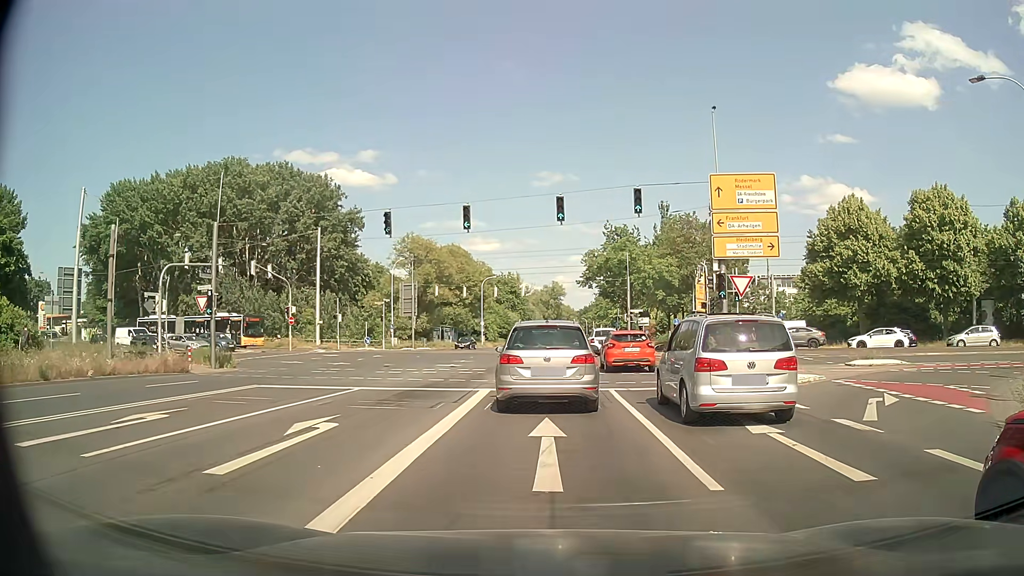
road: secondary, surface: asphalt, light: Day
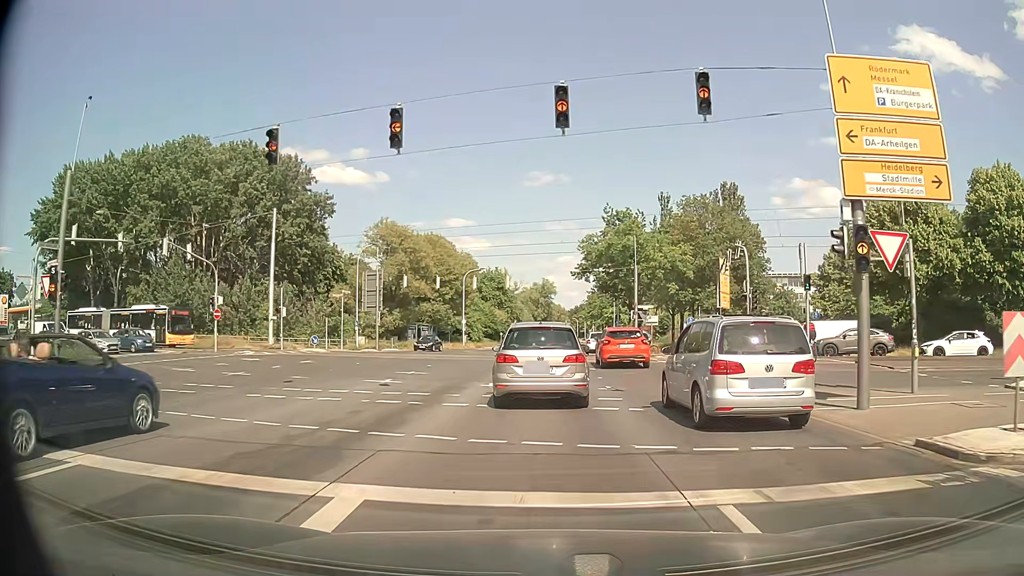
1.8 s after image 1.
(+0.1, +11.2) m; +1°
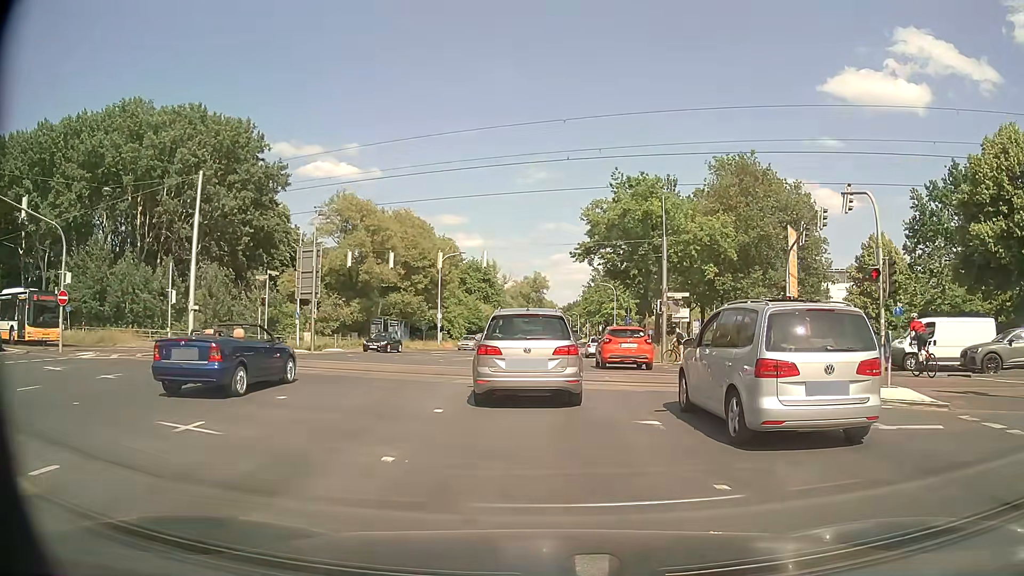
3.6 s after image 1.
(+0.1, +14.5) m; 0°
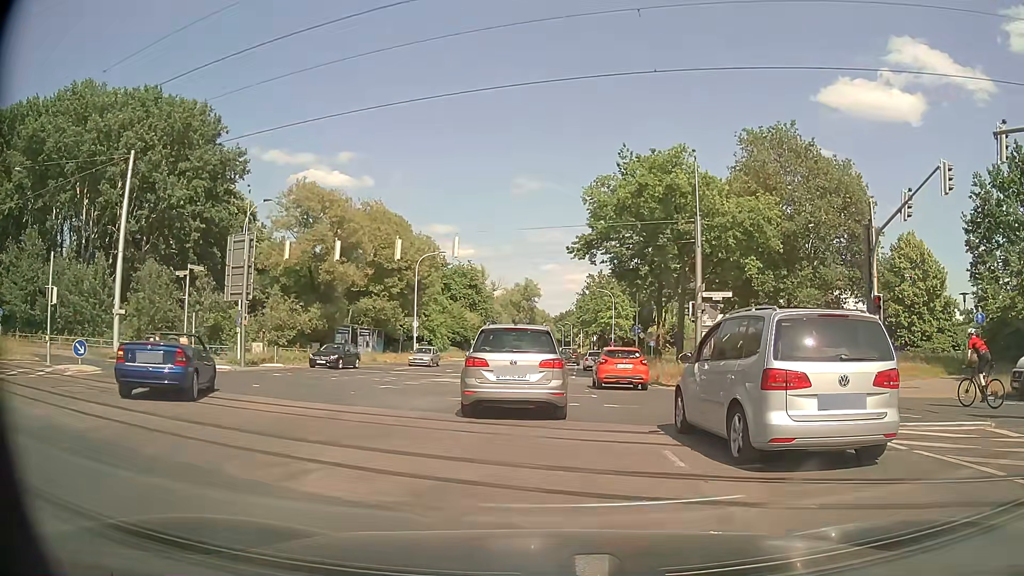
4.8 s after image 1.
(+0.1, +9.3) m; +1°
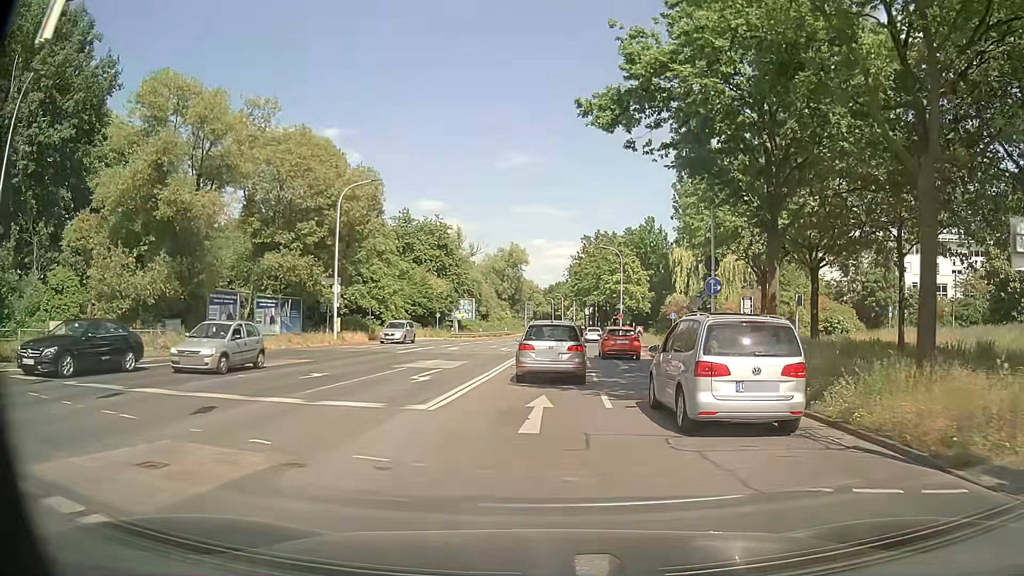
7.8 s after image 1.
(+0.1, +22.5) m; +1°
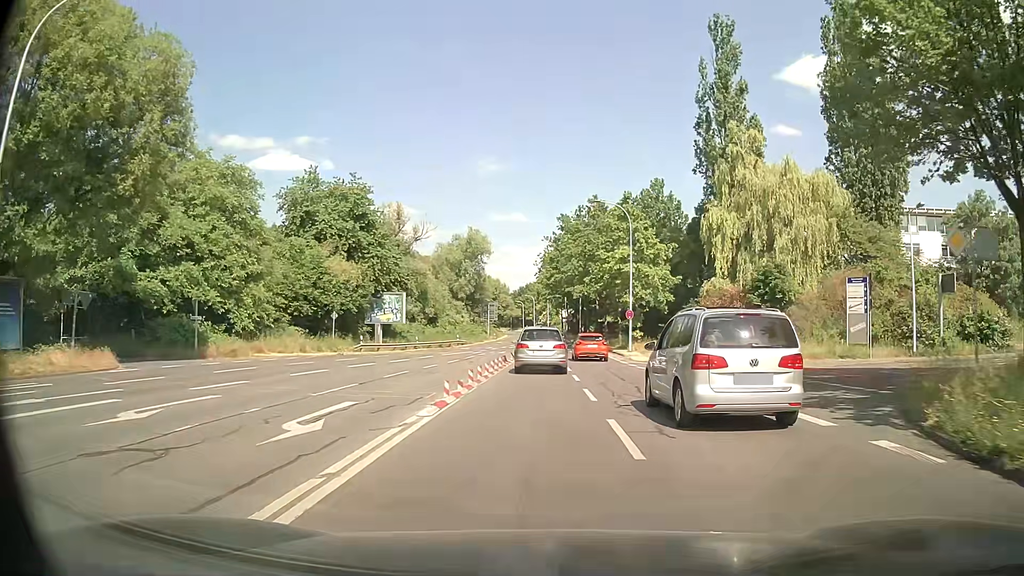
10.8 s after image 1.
(+0.7, +29.3) m; +2°
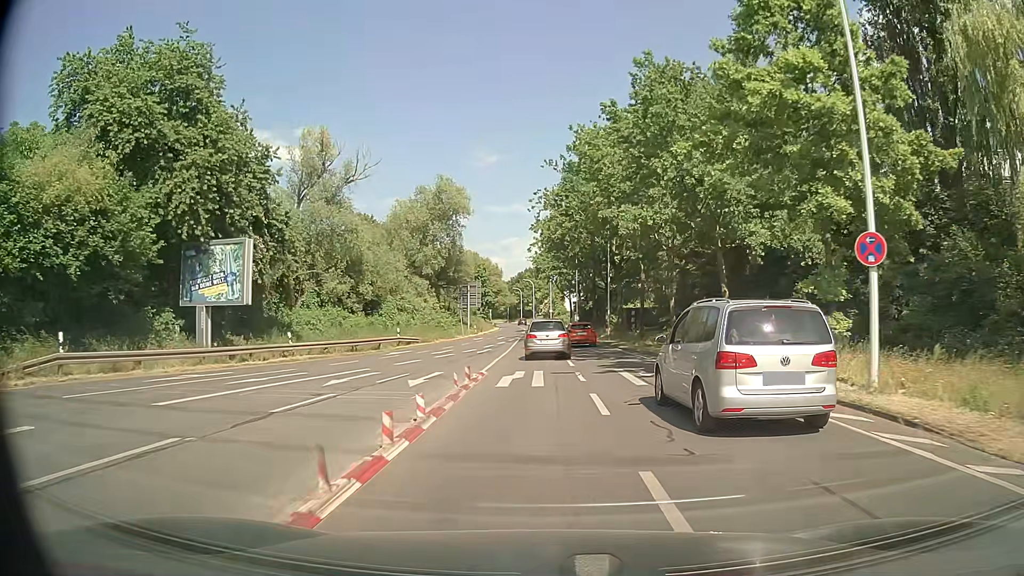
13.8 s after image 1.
(+0.3, +33.7) m; 0°
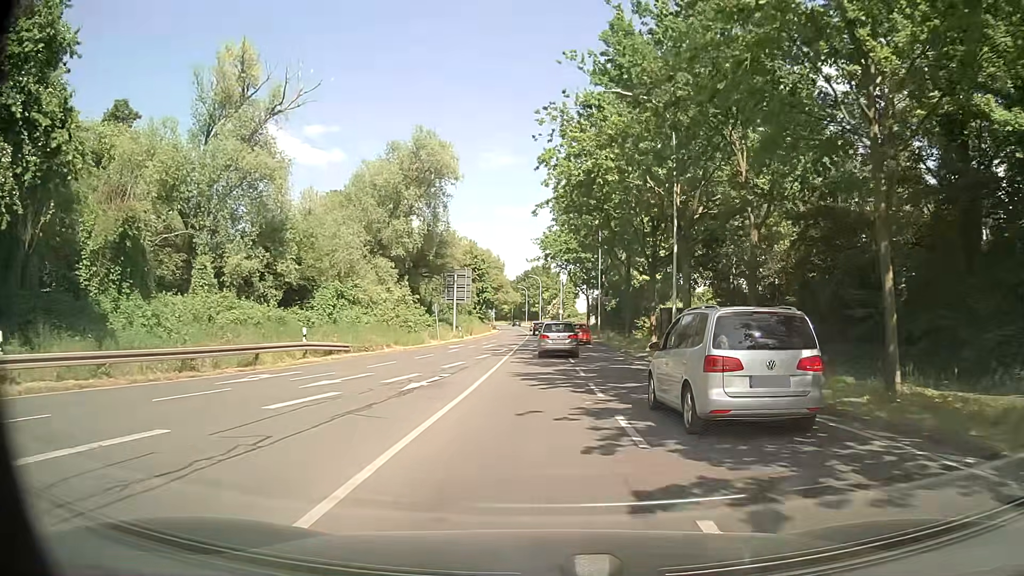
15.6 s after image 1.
(-0.3, +20.3) m; -1°
